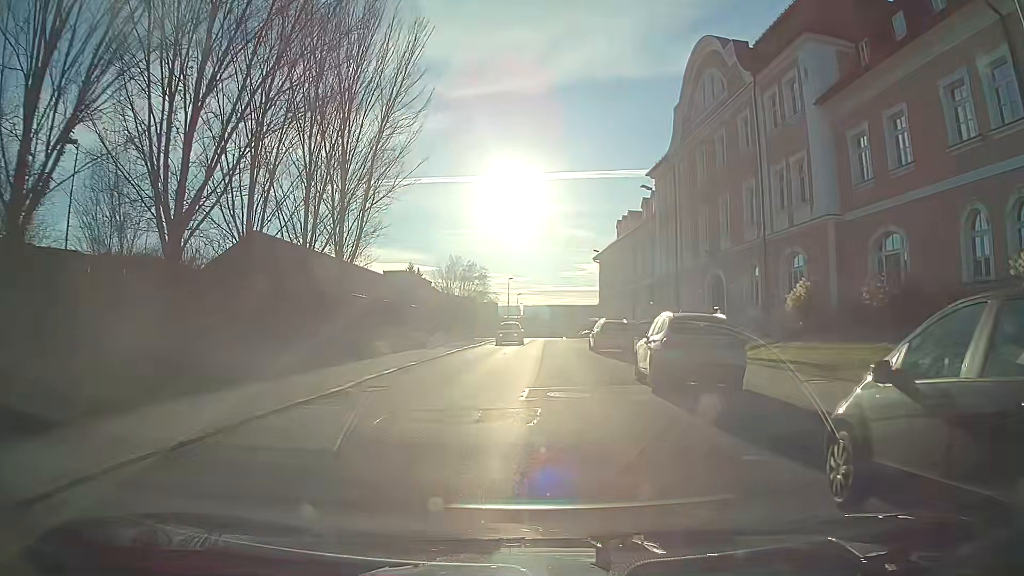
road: tertiary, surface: asphalt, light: Day
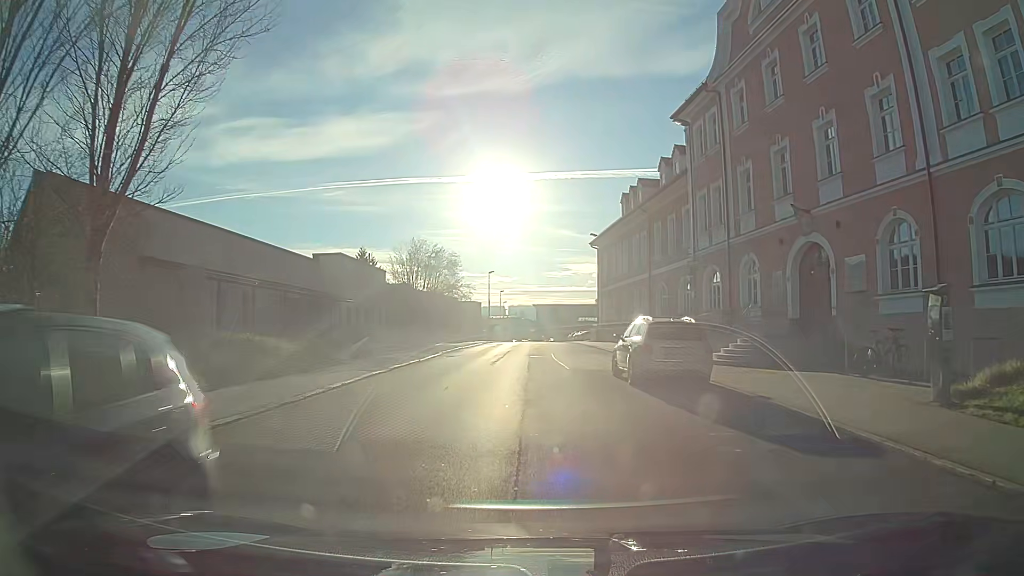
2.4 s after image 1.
(0.0, +15.2) m; -1°
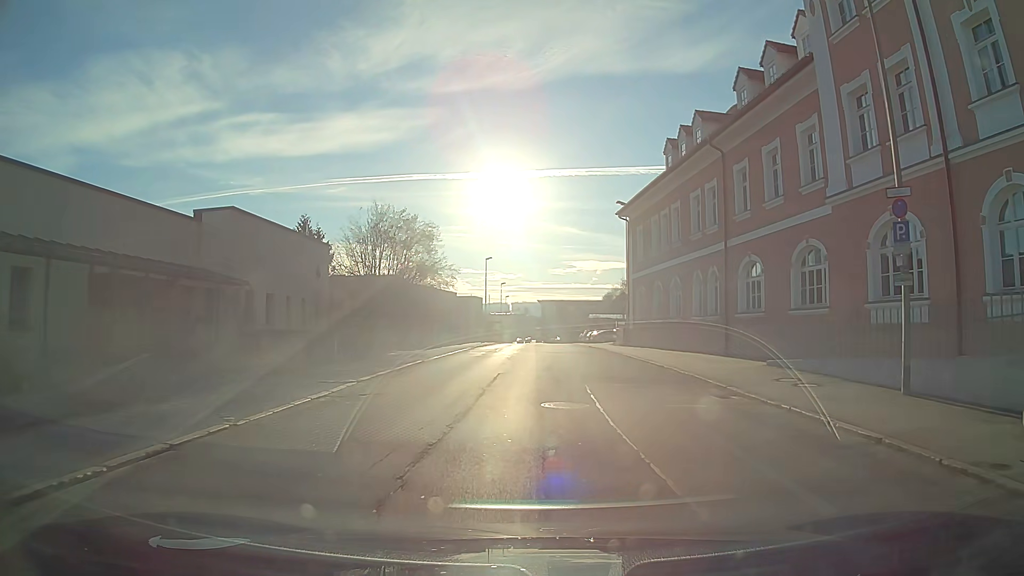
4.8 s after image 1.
(+0.1, +16.8) m; +2°
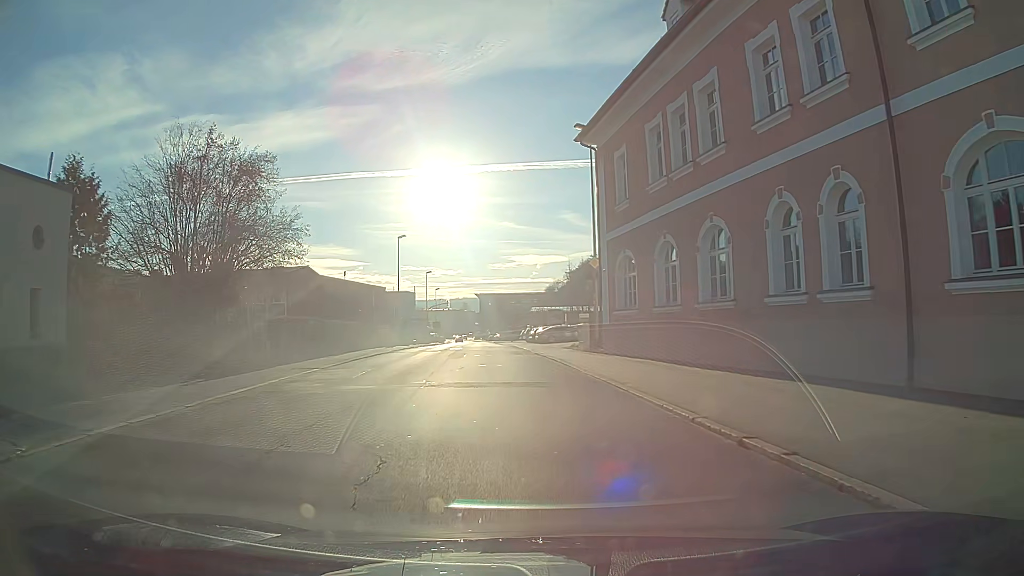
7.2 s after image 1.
(+1.1, +18.6) m; +4°
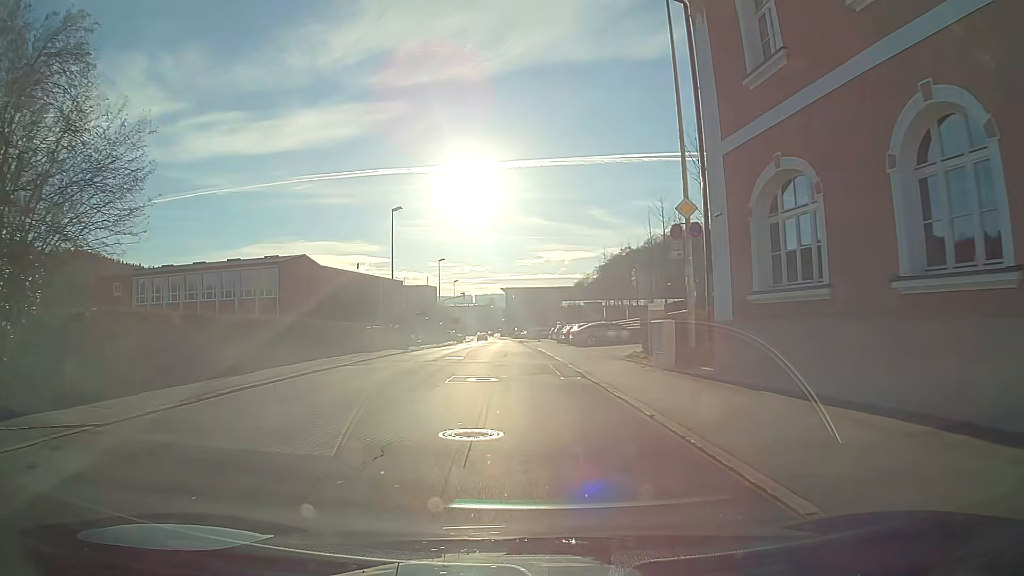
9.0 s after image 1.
(-0.3, +14.0) m; -2°
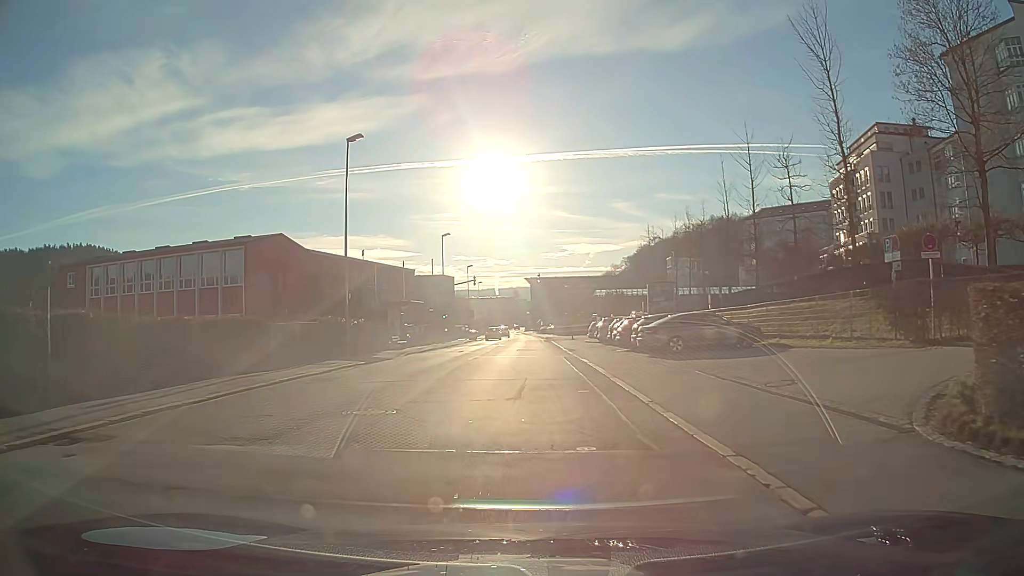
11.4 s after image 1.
(-0.3, +18.3) m; -2°
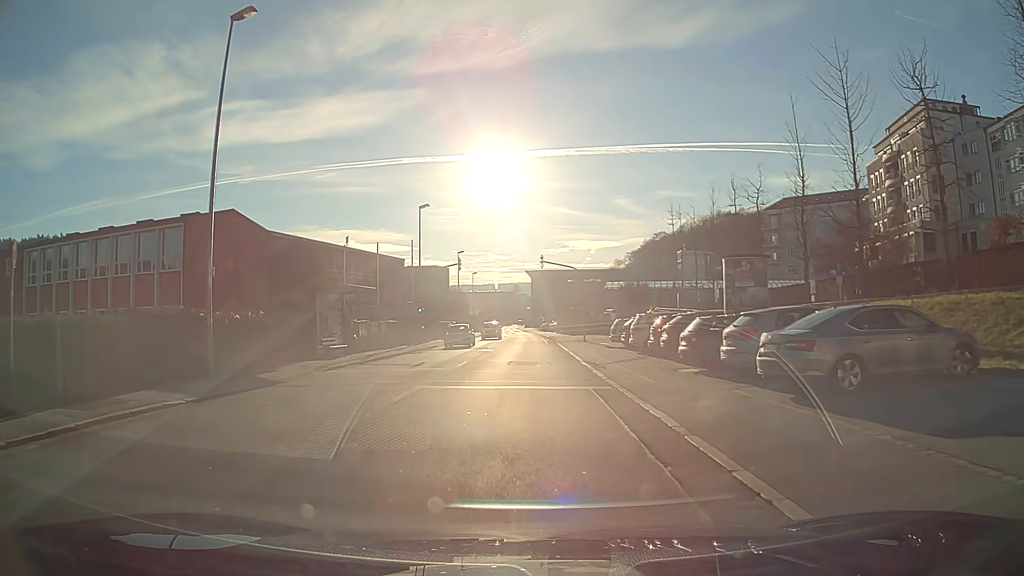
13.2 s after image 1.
(-0.1, +13.7) m; 0°
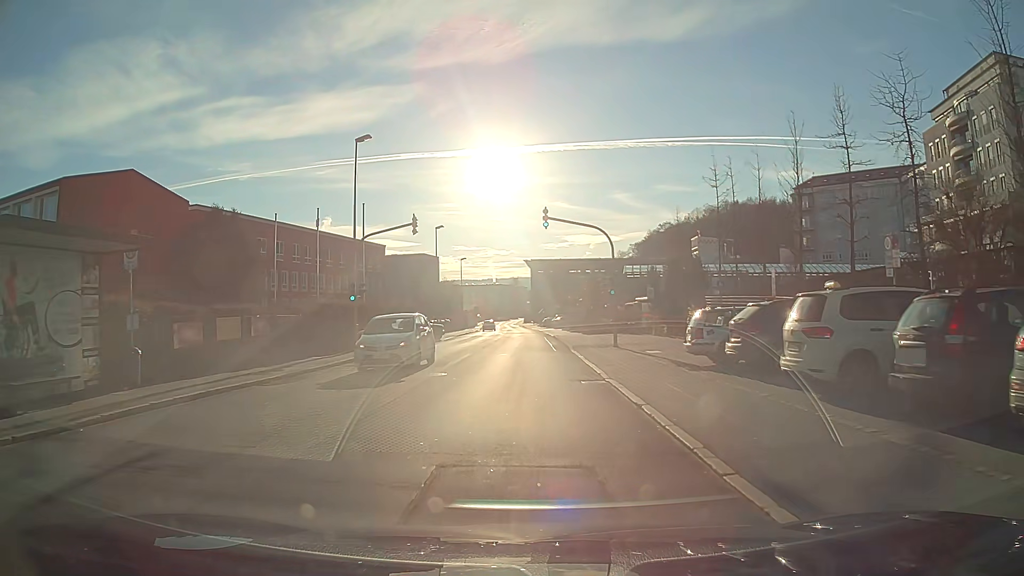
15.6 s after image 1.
(0.0, +18.1) m; 0°
(0, +10) (0, +20) (0, +30) (0, +40) (0, +50) (-1, +60) (-1, +70) (-1, +80) (-1, +90) (-2, +100) m
